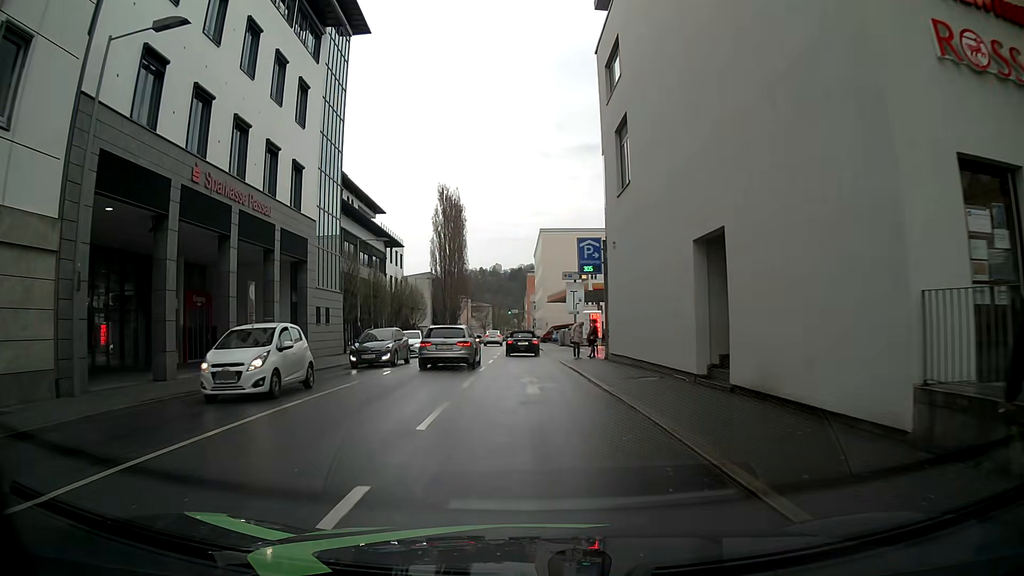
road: primary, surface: asphalt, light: Day
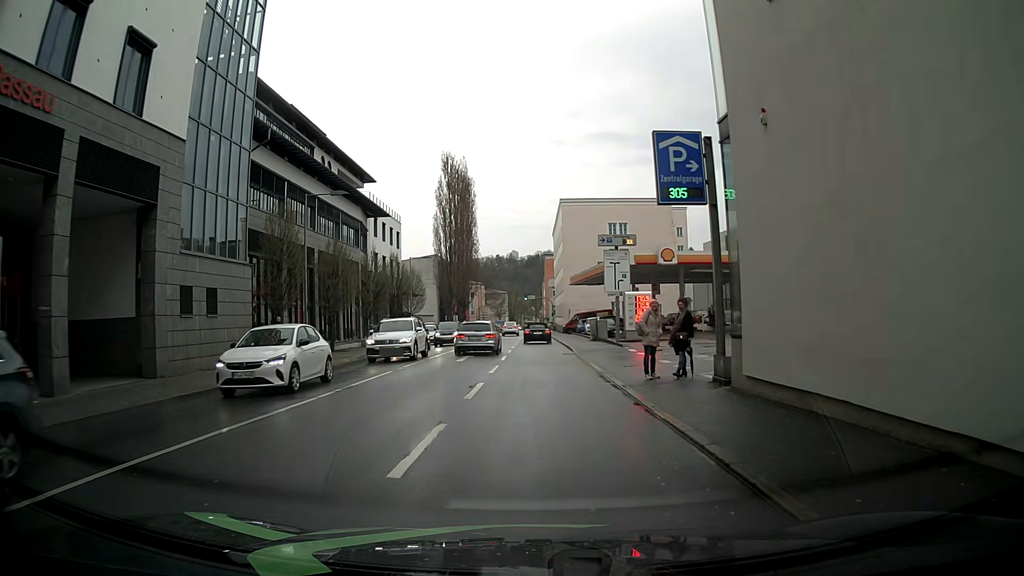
(-0.1, +14.5) m; 0°
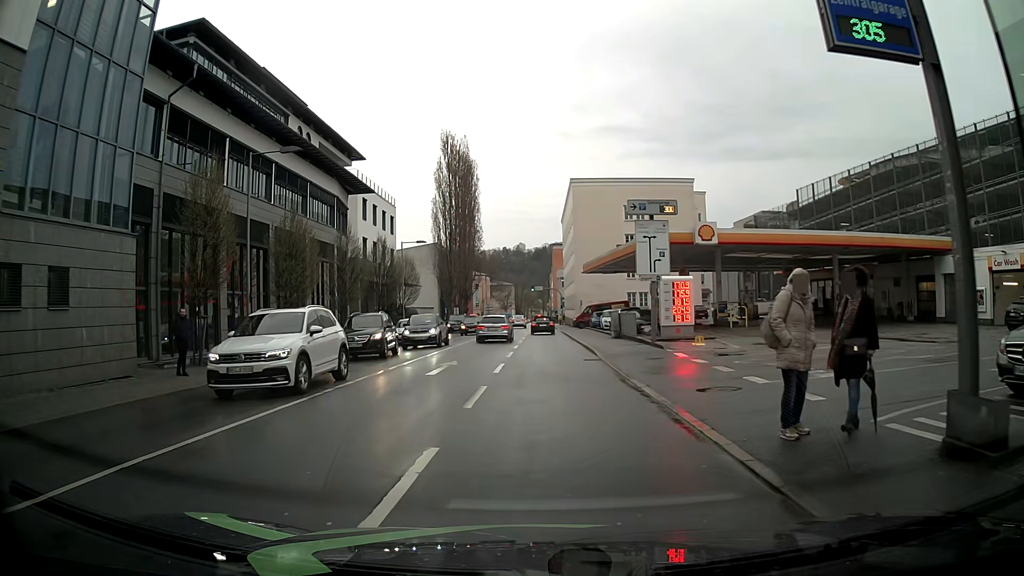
(-0.1, +7.7) m; -2°
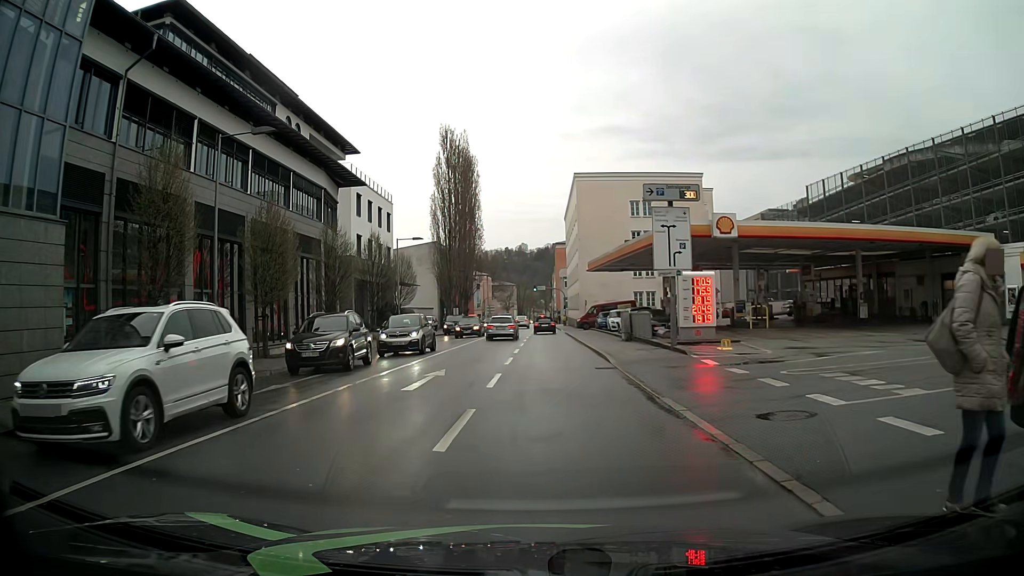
(0.0, +2.9) m; 0°
